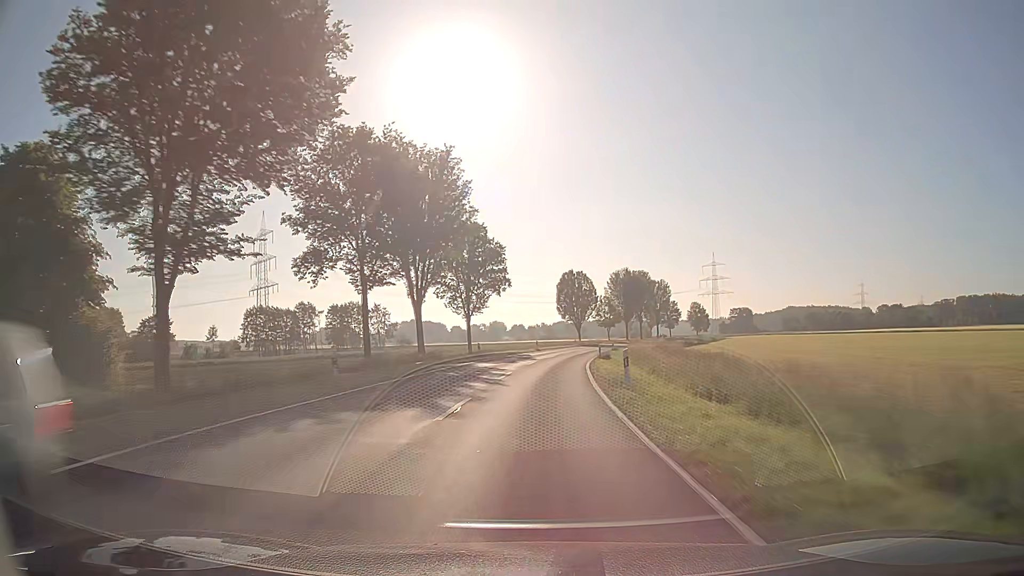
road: secondary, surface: asphalt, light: Day
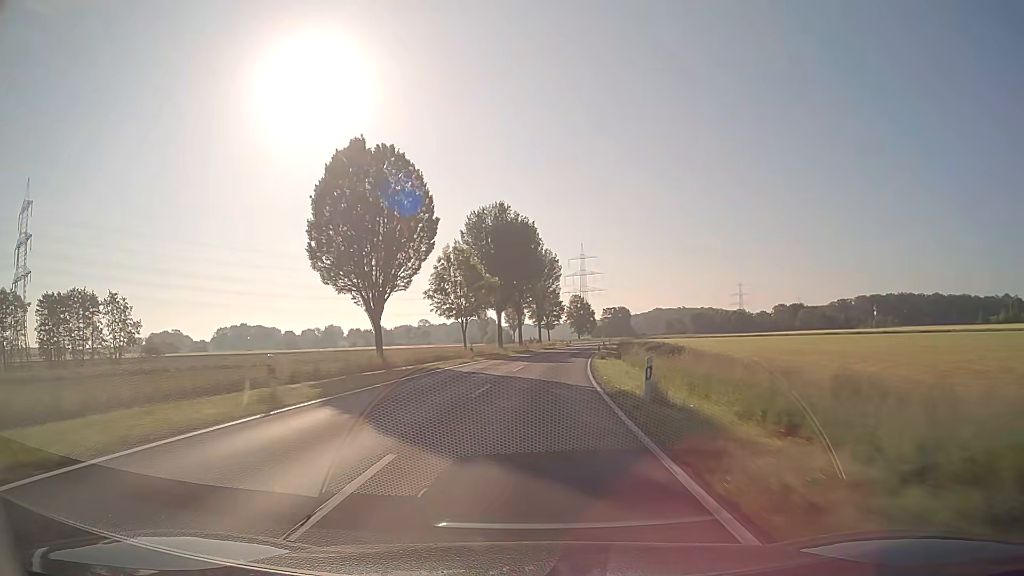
(+8.6, +78.3) m; +13°
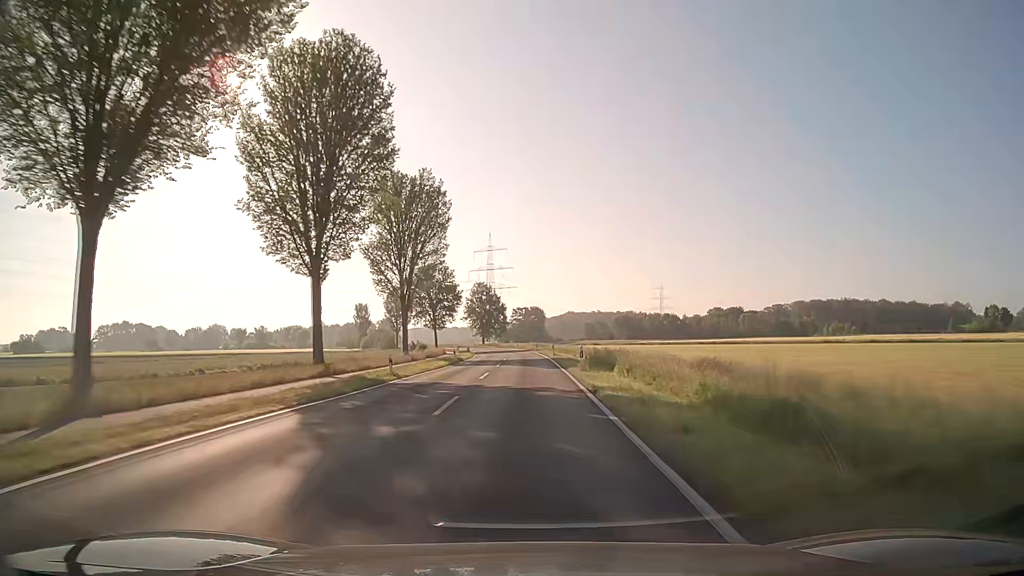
(+5.0, +62.9) m; +8°
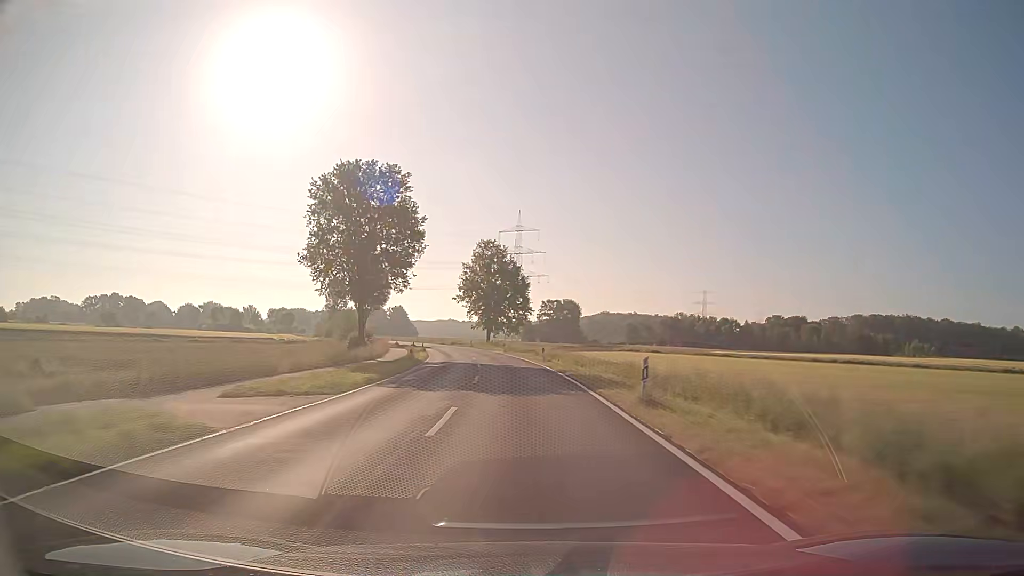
(-0.6, +63.2) m; -2°
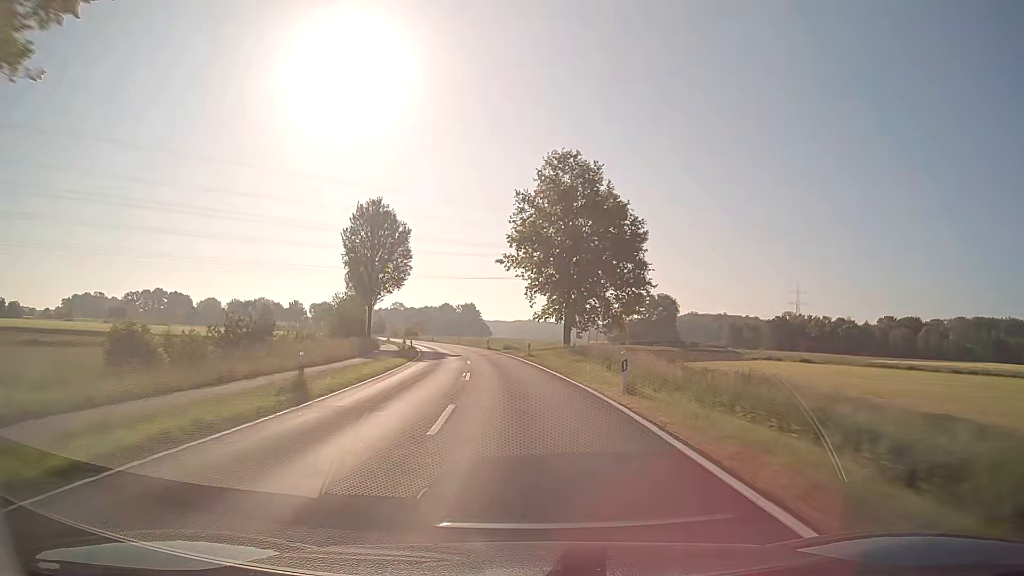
(-2.5, +47.4) m; -7°
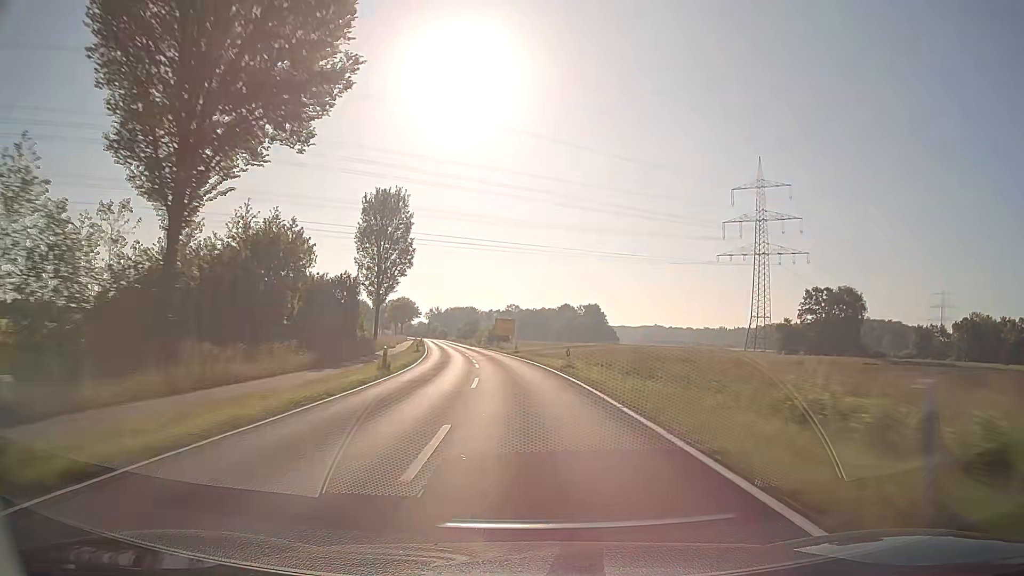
(-5.9, +62.8) m; -11°
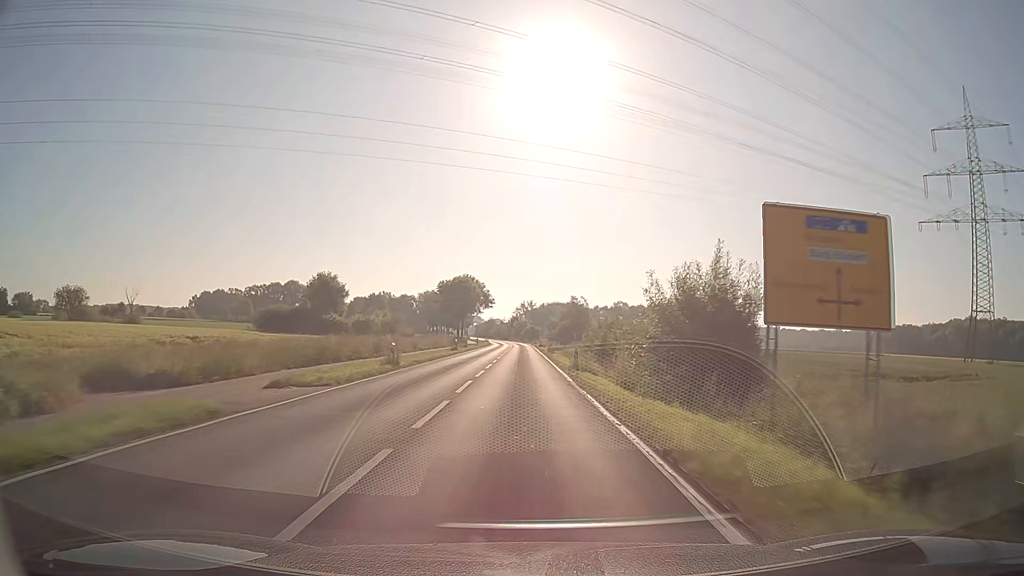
(-6.4, +73.9) m; -9°
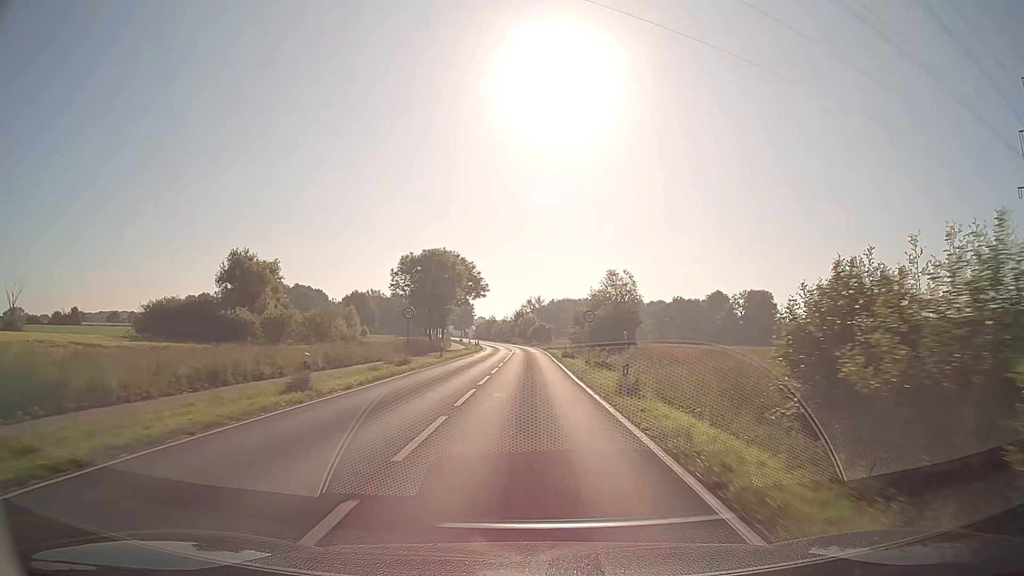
(-0.1, +38.0) m; -1°
(0, +10) (0, +20) (0, +30) (0, +40) (0, +50) (0, +60) (0, +70) (-1, +80) (-1, +90) (-2, +100) m
